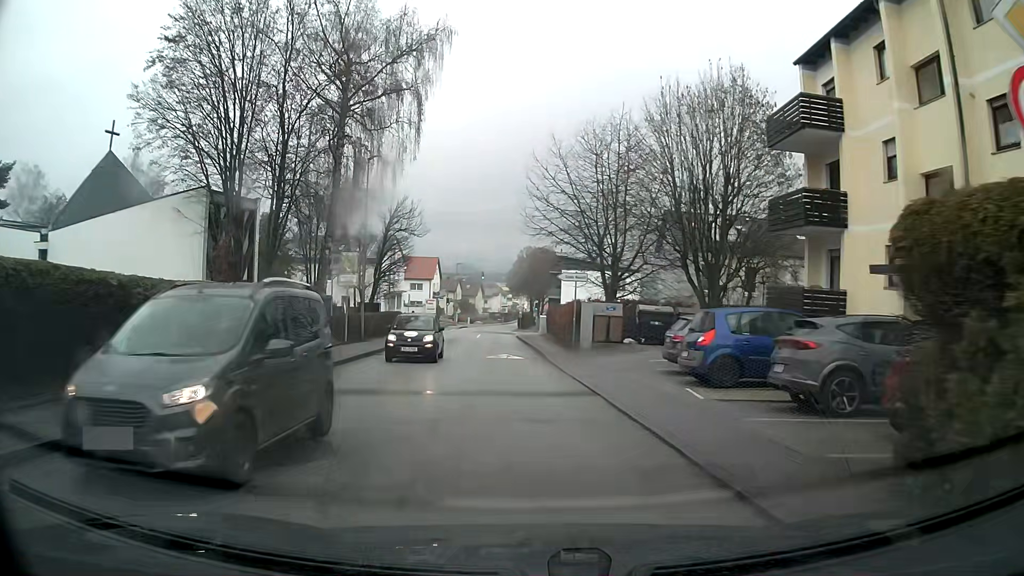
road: unclassified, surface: asphalt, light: Day
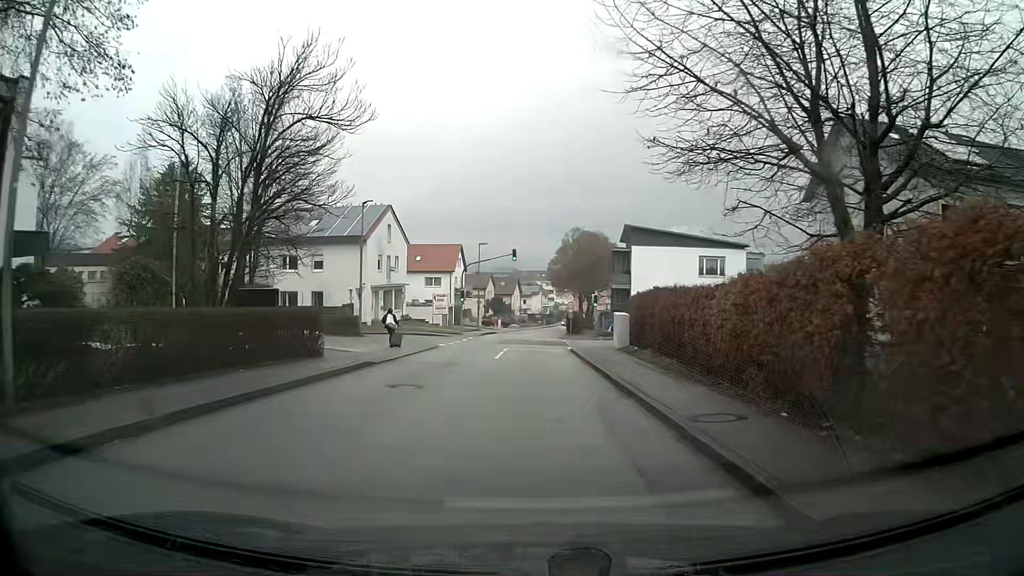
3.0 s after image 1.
(-1.0, +24.5) m; -3°
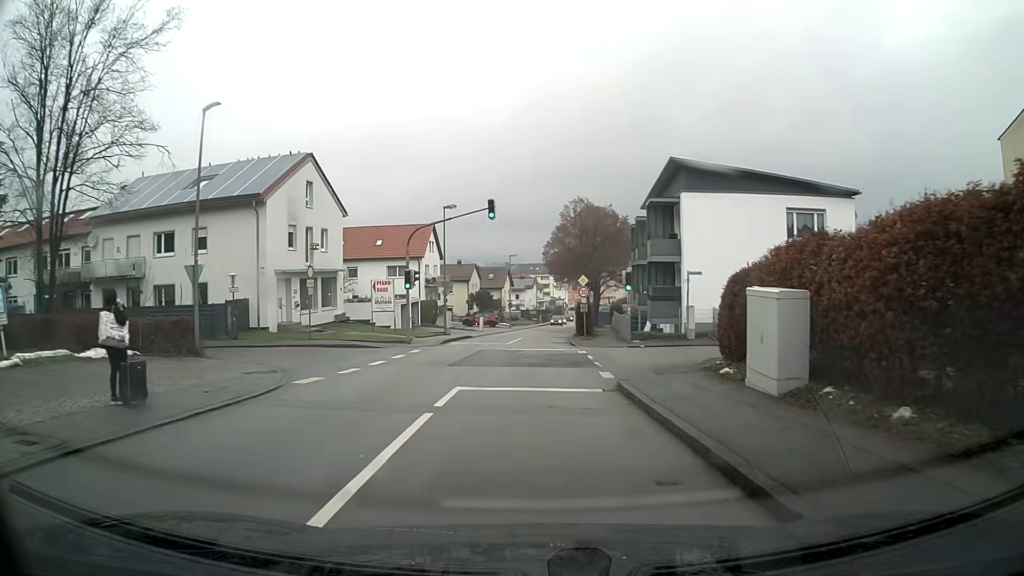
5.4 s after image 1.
(+0.1, +19.4) m; +1°
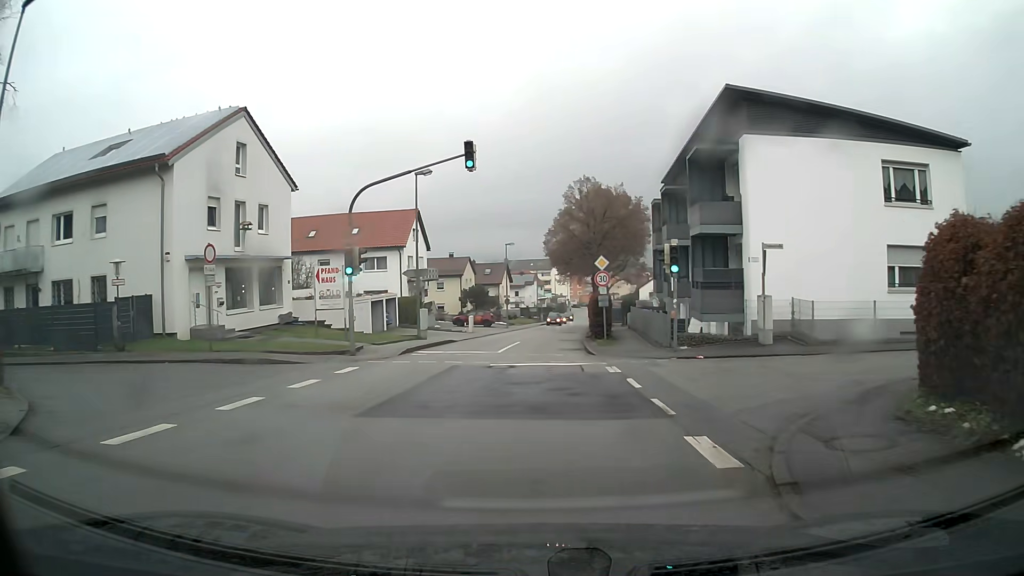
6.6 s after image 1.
(0.0, +9.6) m; 0°
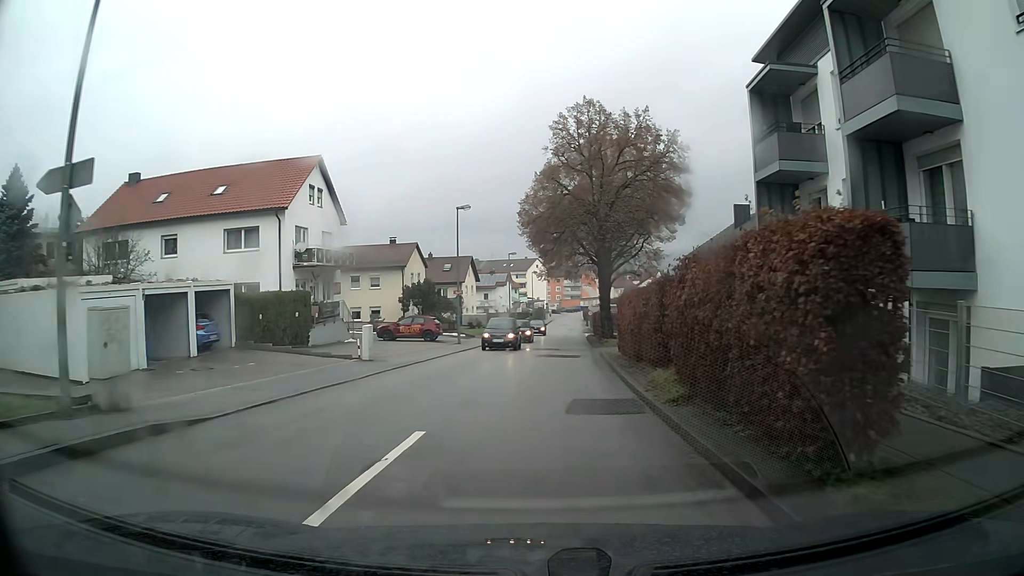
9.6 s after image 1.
(+0.4, +24.0) m; +3°
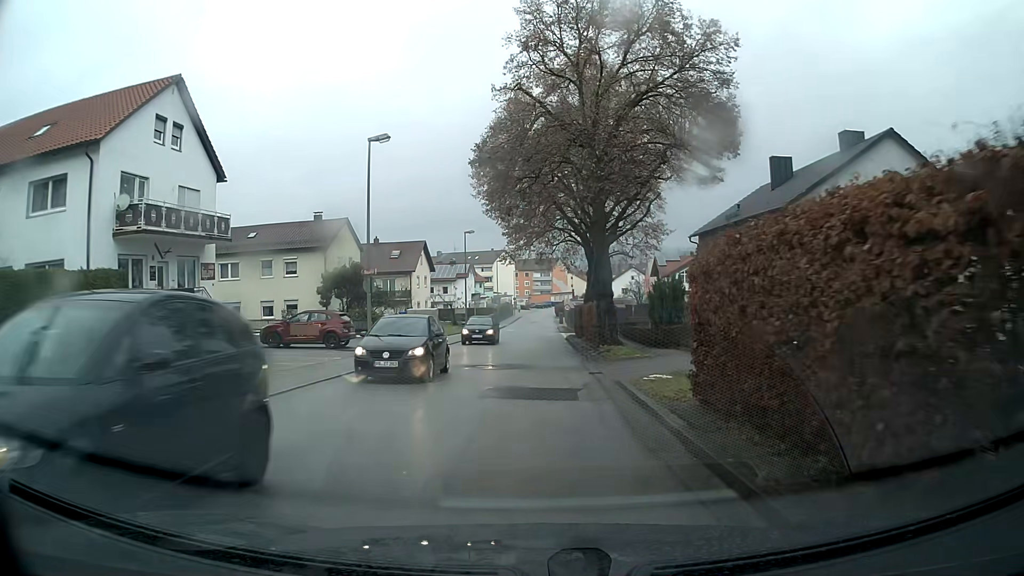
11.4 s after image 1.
(+0.3, +14.5) m; +2°
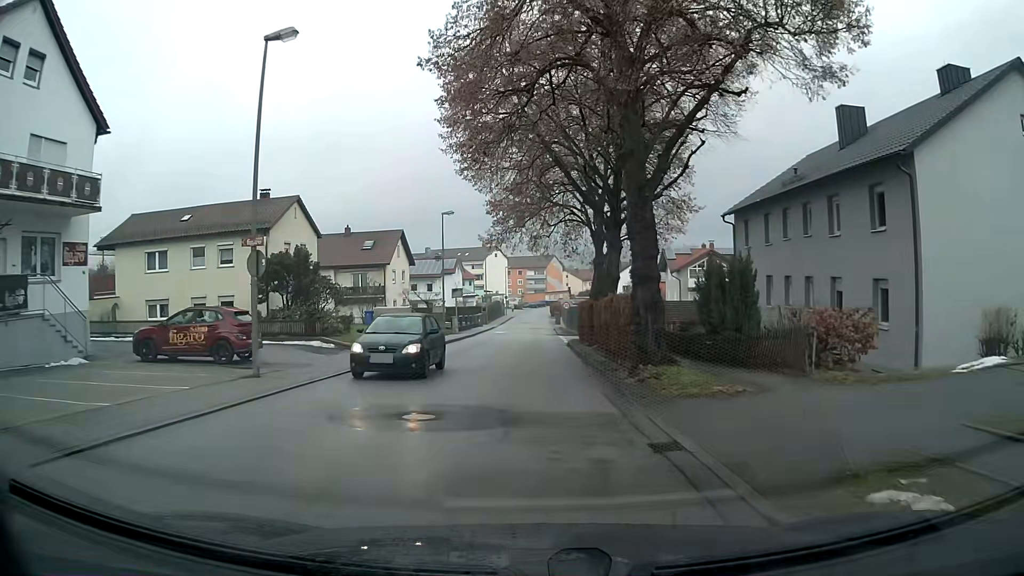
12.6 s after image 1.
(0.0, +9.7) m; 0°
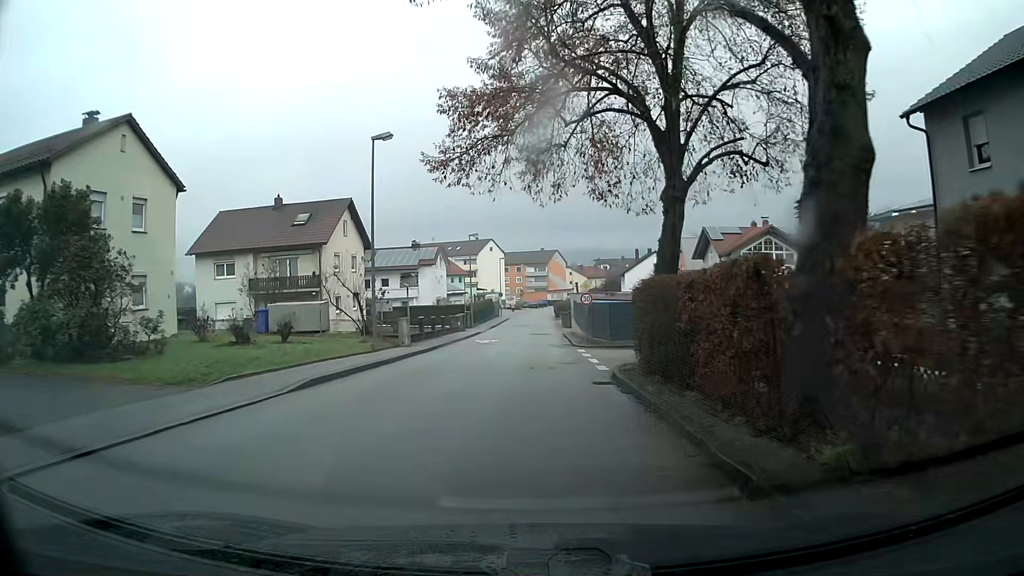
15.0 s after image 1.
(0.0, +19.4) m; 0°
(0, +10) (0, +20) (0, +30) (0, +40) (0, +50) (0, +60) (+1, +70) (+1, +80) (+1, +90) (+2, +100) m
